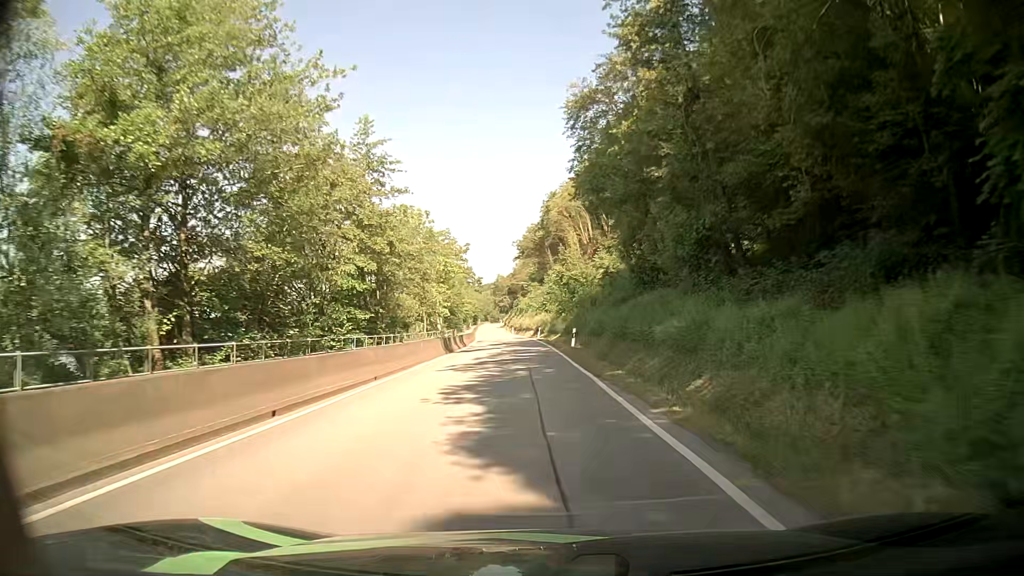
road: secondary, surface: asphalt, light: Day
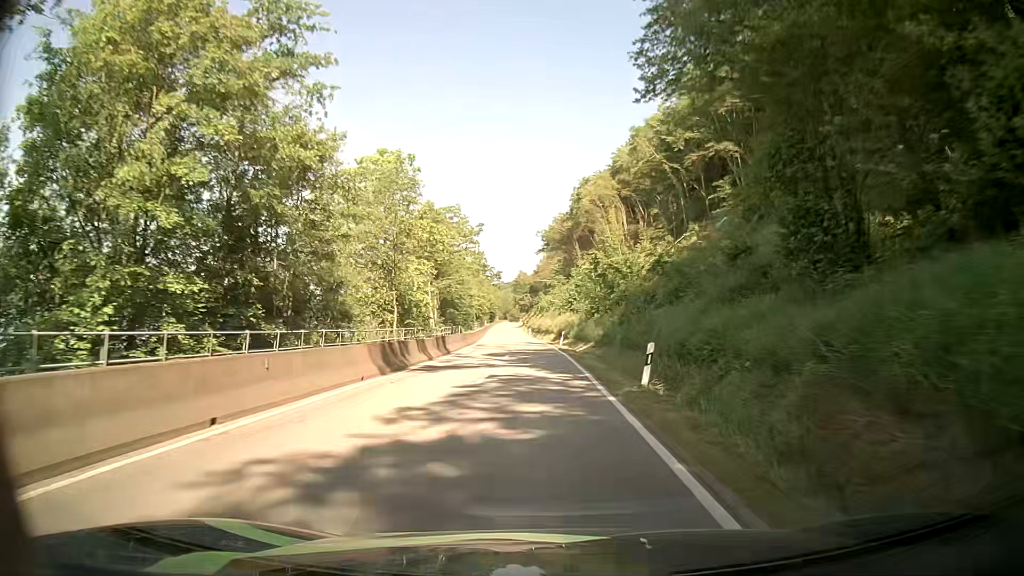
(-0.3, +18.1) m; -2°
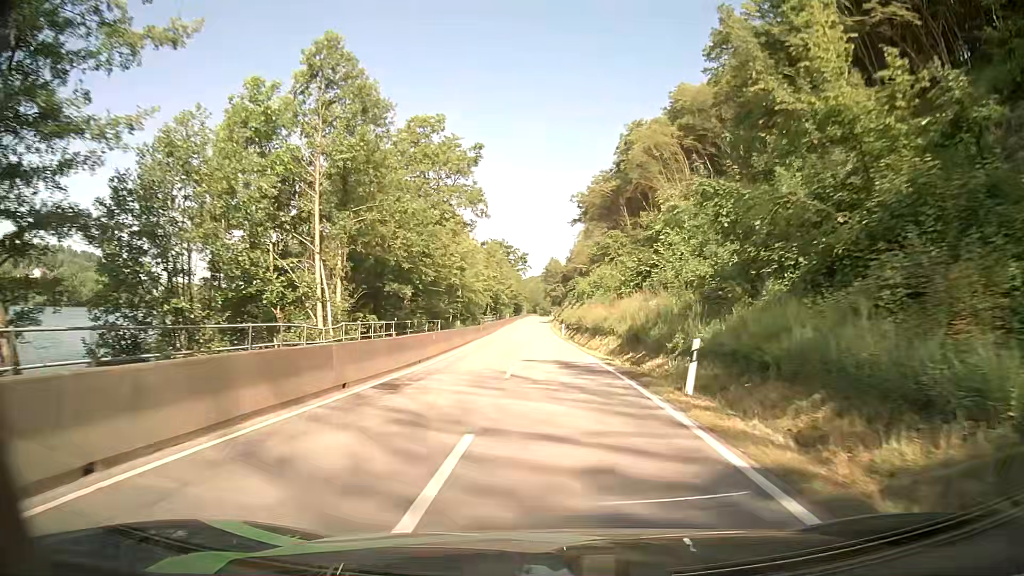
(-0.7, +35.8) m; -3°
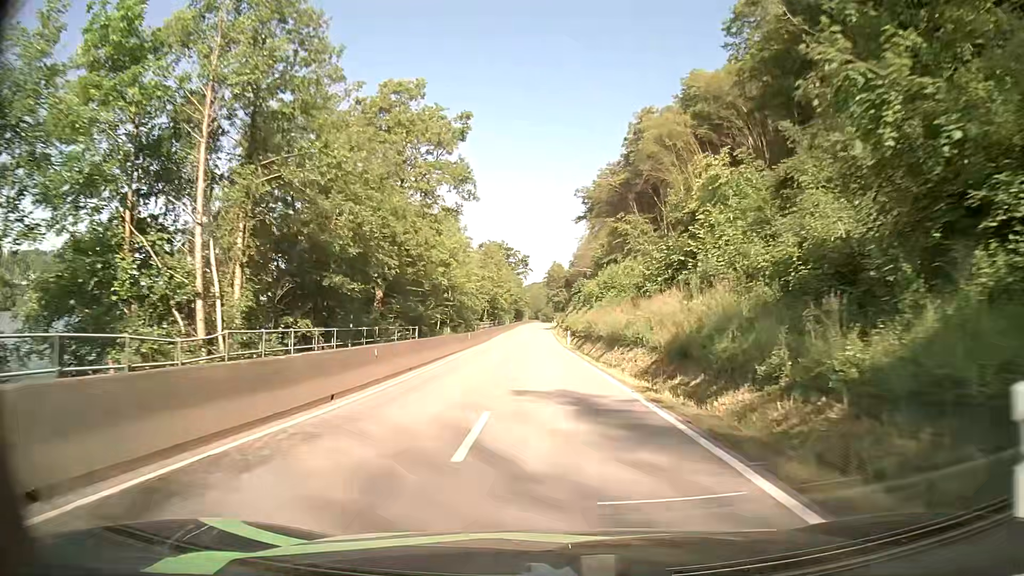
(0.0, +9.0) m; 0°
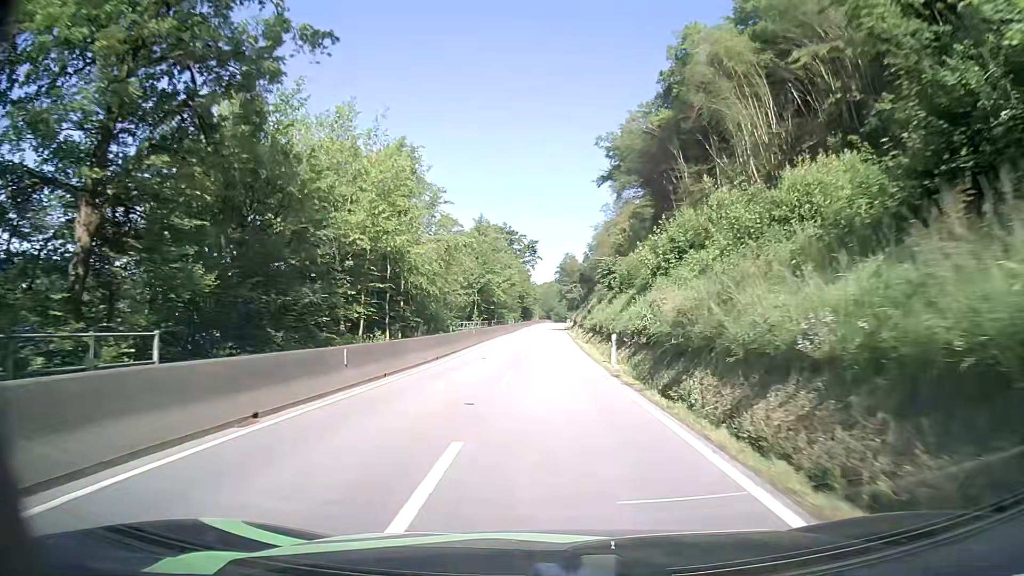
(0.0, +27.3) m; 0°
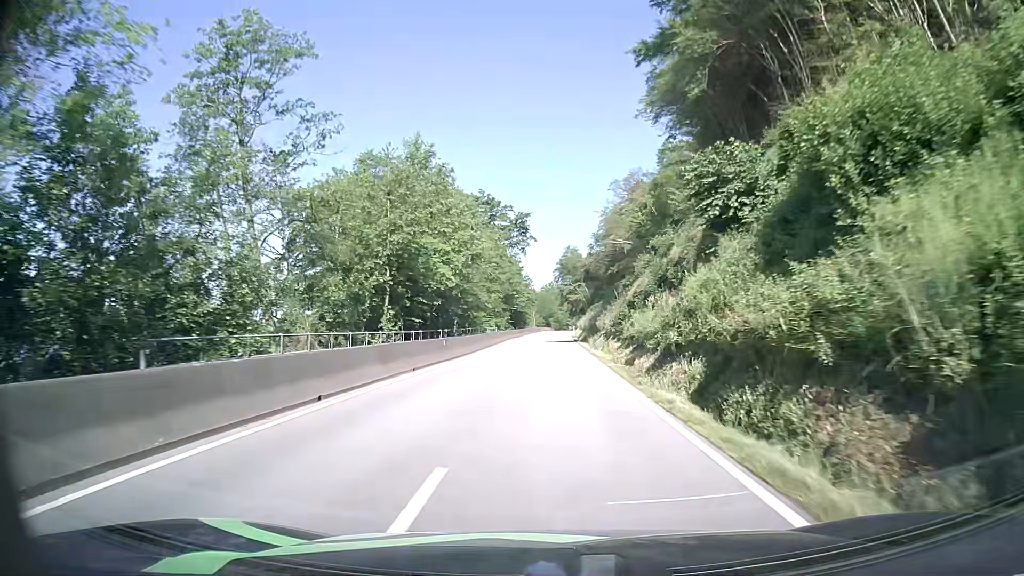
(-0.3, +37.6) m; 0°
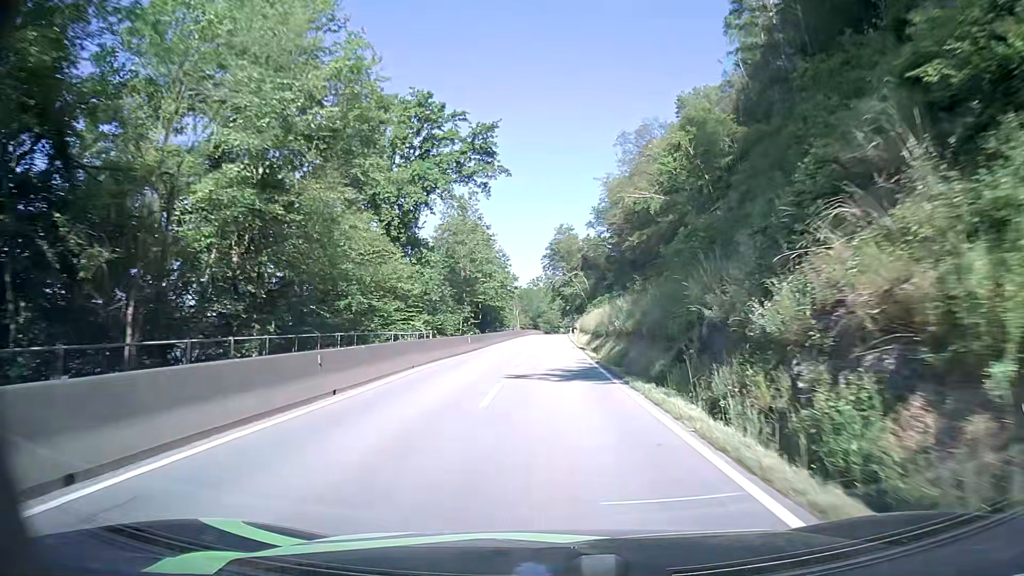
(+0.1, +39.0) m; +1°
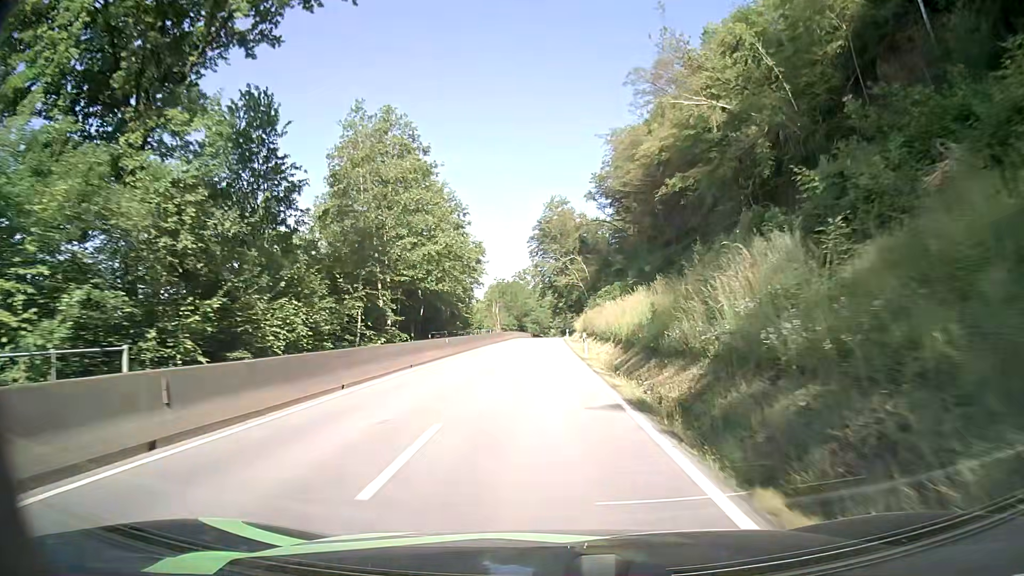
(+0.3, +30.0) m; +1°
